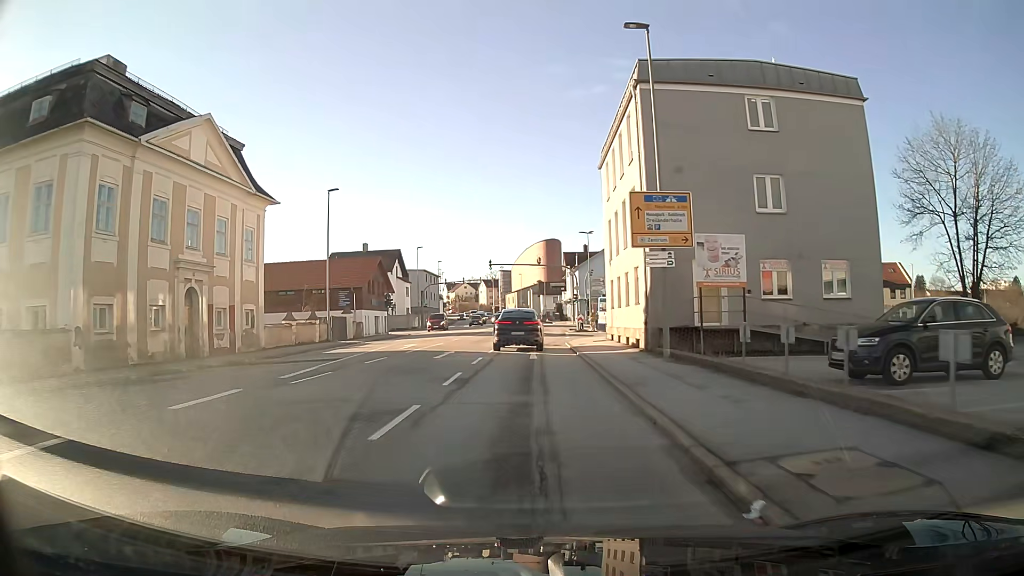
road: tertiary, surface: asphalt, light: Day
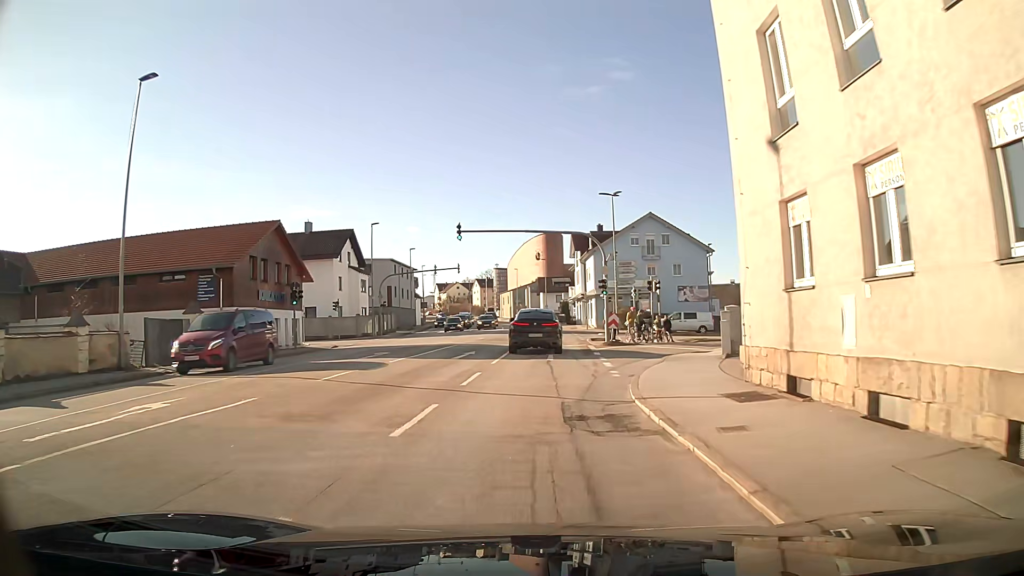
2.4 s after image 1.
(0.0, +24.1) m; +1°
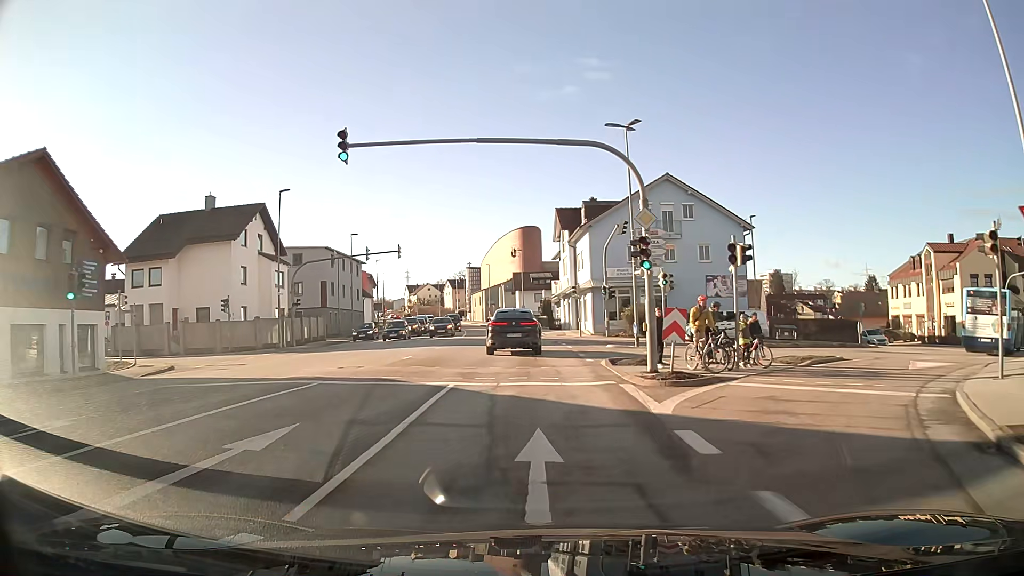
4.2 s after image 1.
(+0.4, +18.5) m; +1°
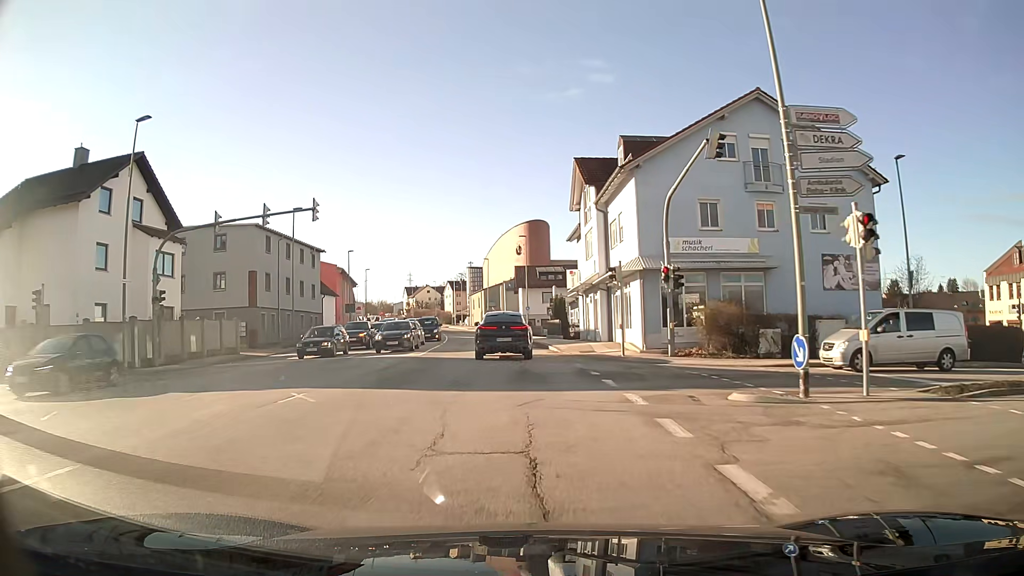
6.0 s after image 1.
(-0.1, +18.9) m; -1°
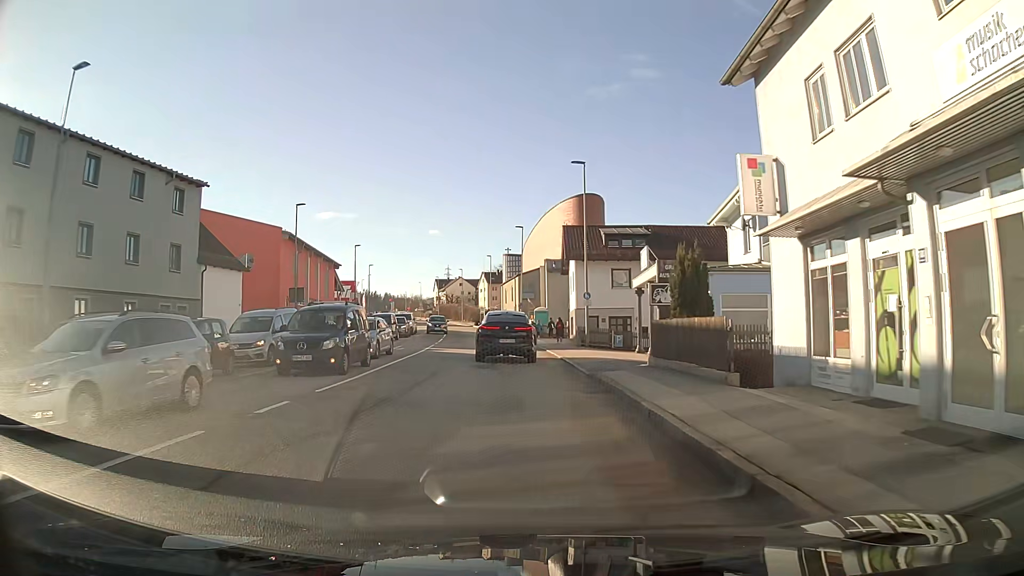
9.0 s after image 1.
(-1.1, +31.8) m; -4°
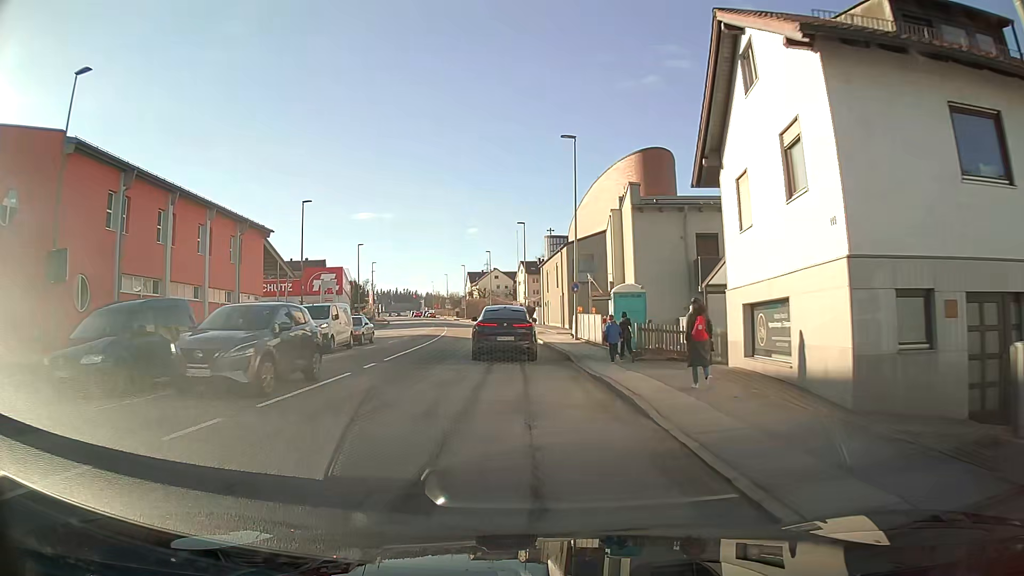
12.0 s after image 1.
(-1.0, +32.2) m; -4°
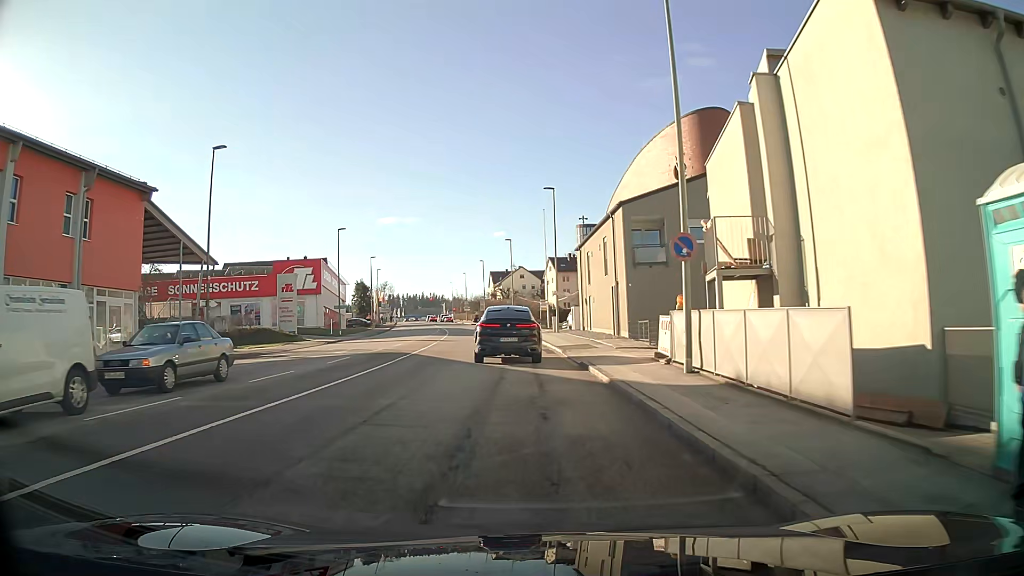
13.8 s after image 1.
(-0.3, +19.4) m; -2°
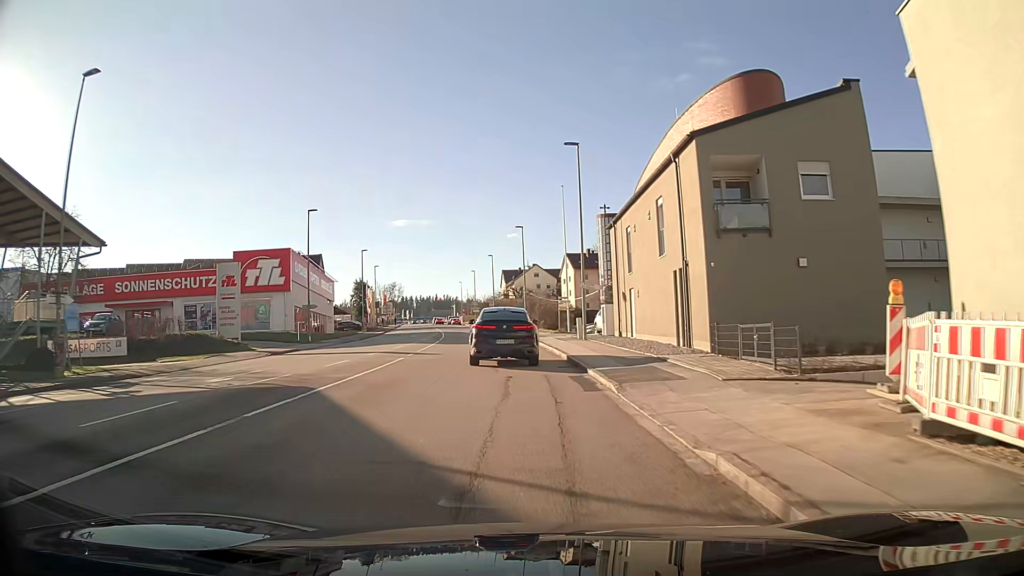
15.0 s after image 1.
(-0.2, +12.8) m; -1°
(0, +10) (0, +20) (-1, +30) (-2, +40) (-3, +50) (-4, +60) (-5, +70) (-6, +80) (-8, +90) (-9, +99) m
